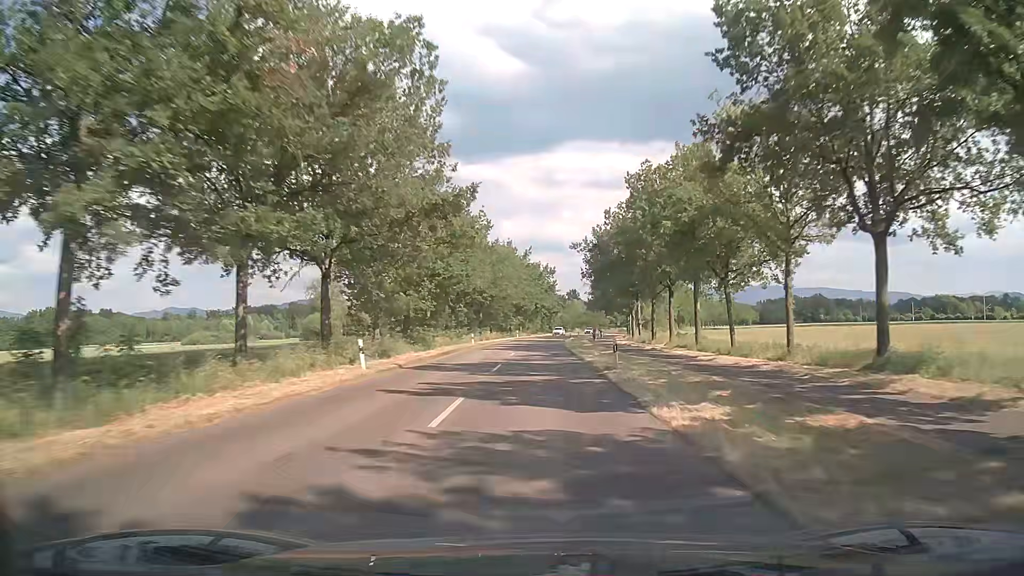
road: secondary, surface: asphalt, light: Day
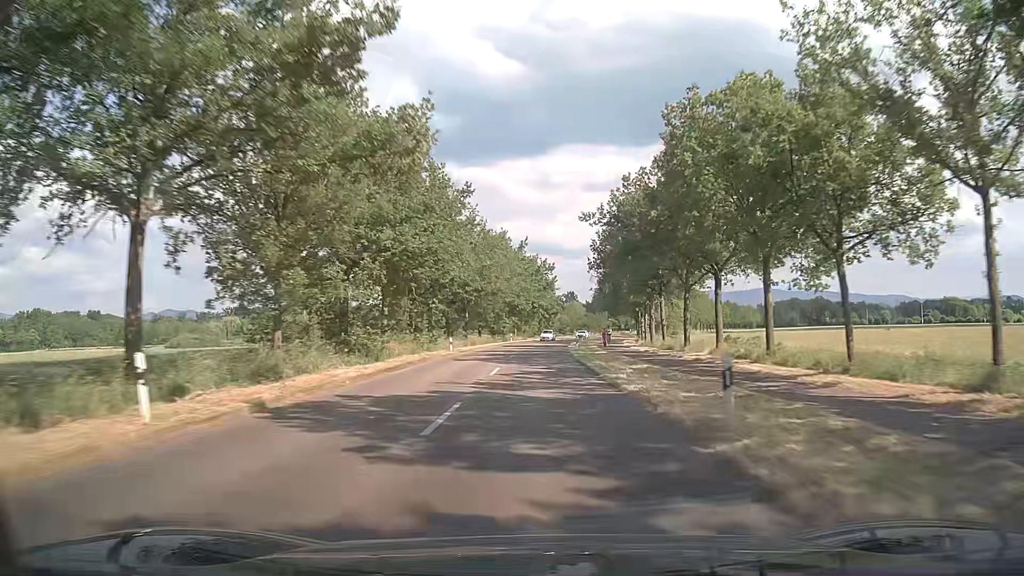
(+0.1, +12.8) m; +1°
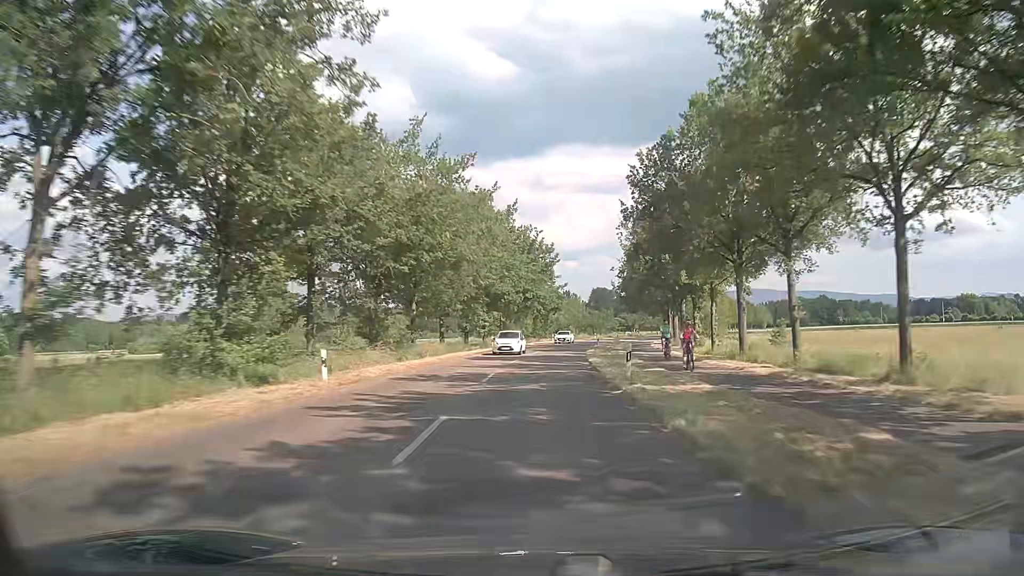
(+0.1, +25.9) m; 0°
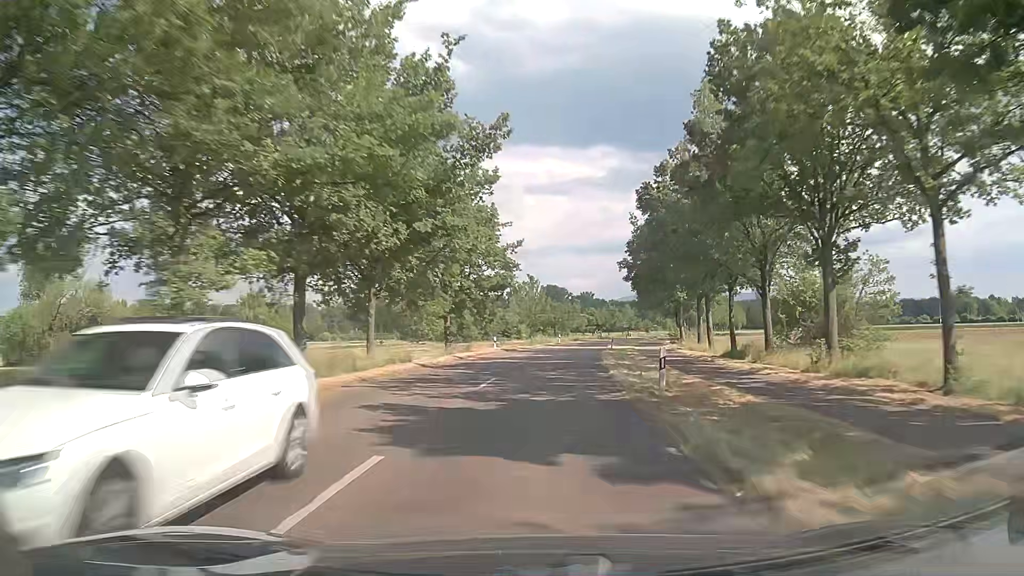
(+1.5, +39.6) m; +5°
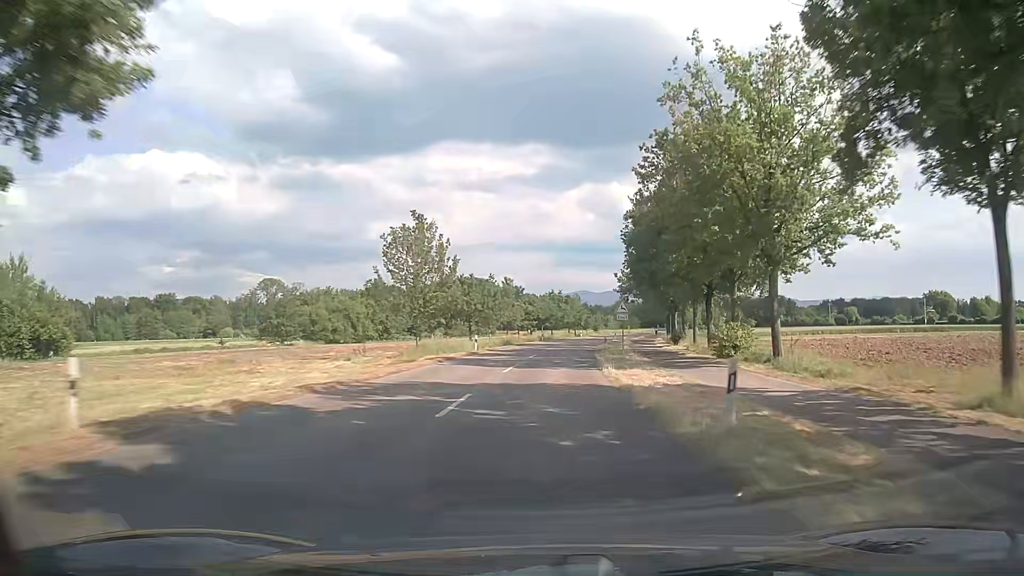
(+1.9, +40.4) m; +6°
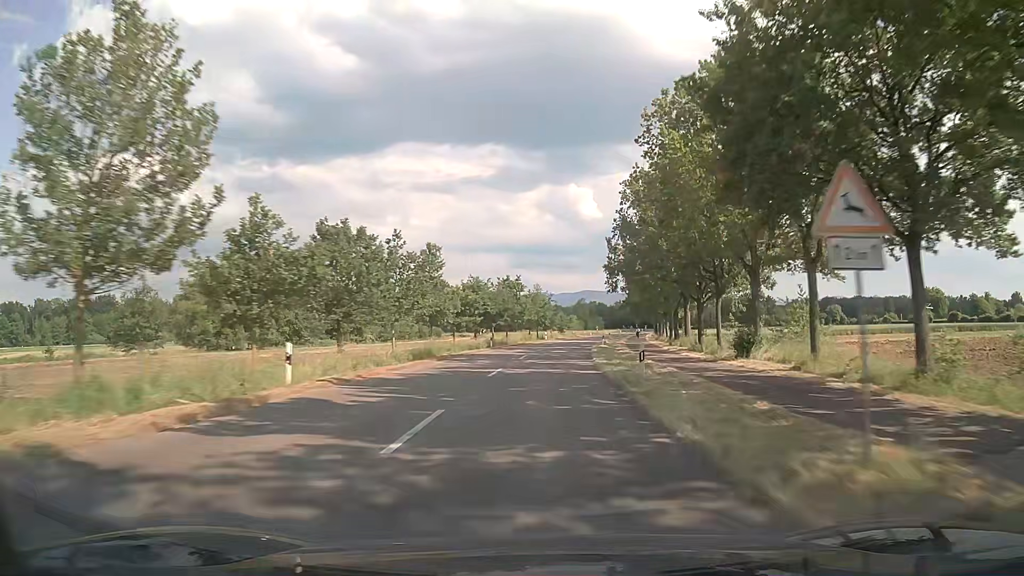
(+0.9, +27.3) m; +4°
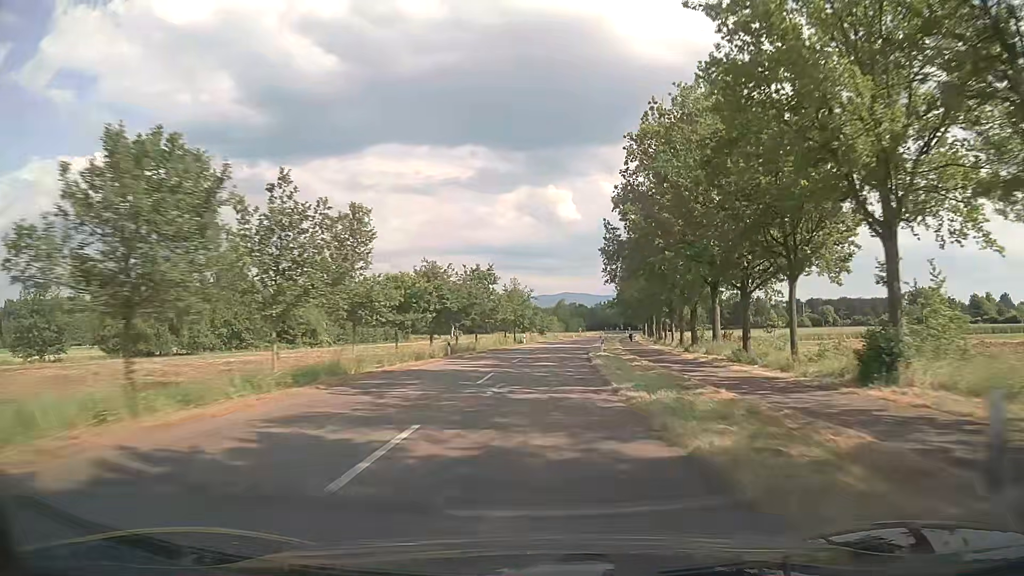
(+0.2, +13.8) m; +1°
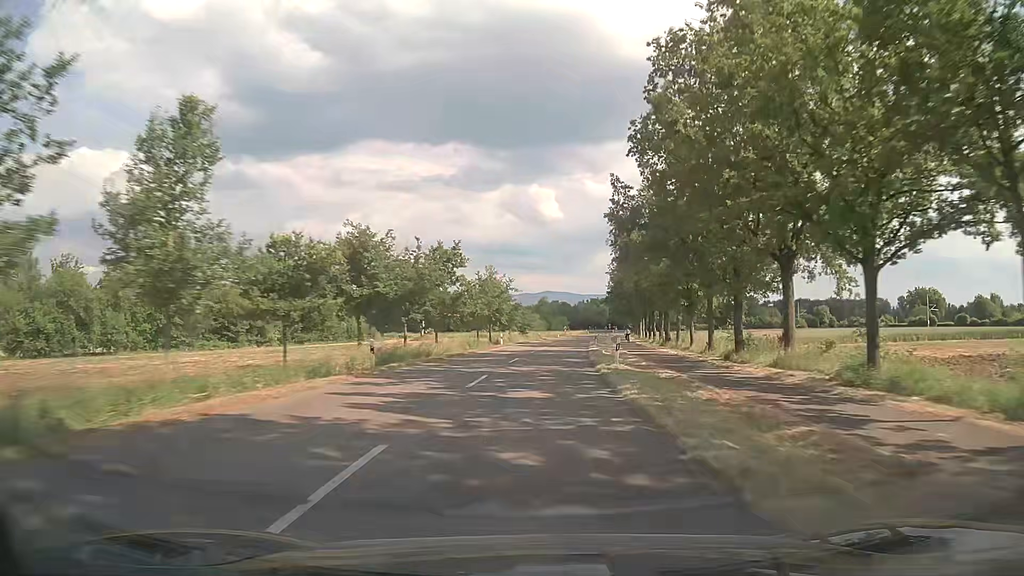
(+0.3, +13.8) m; +2°
(0, +10) (0, +20) (+1, +30) (+1, +40) (+2, +50) (+3, +60) (+4, +70) (+5, +80) (+6, +90) (+7, +100) m
